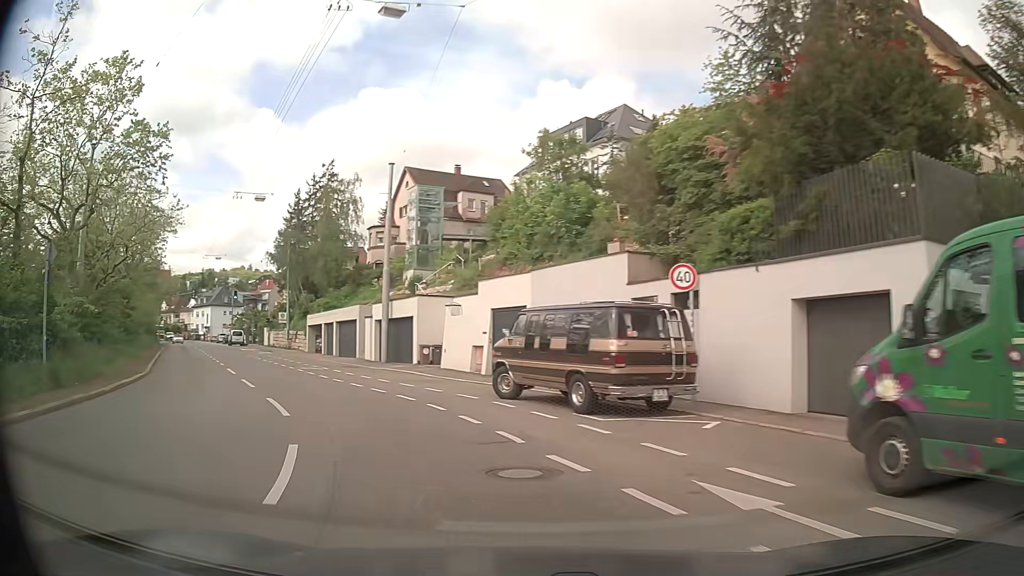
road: secondary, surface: asphalt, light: Day
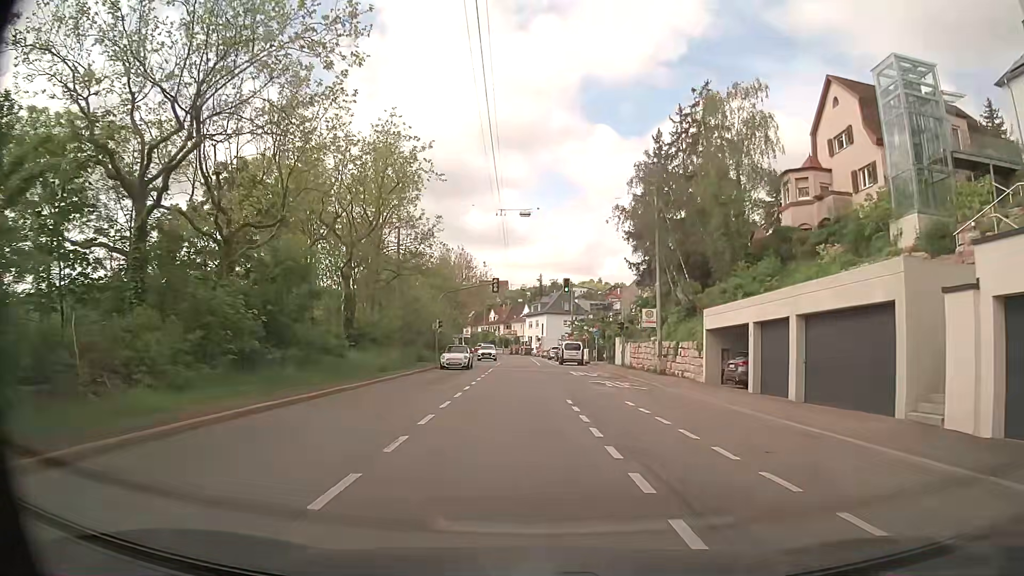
(-10.3, +25.7) m; -31°
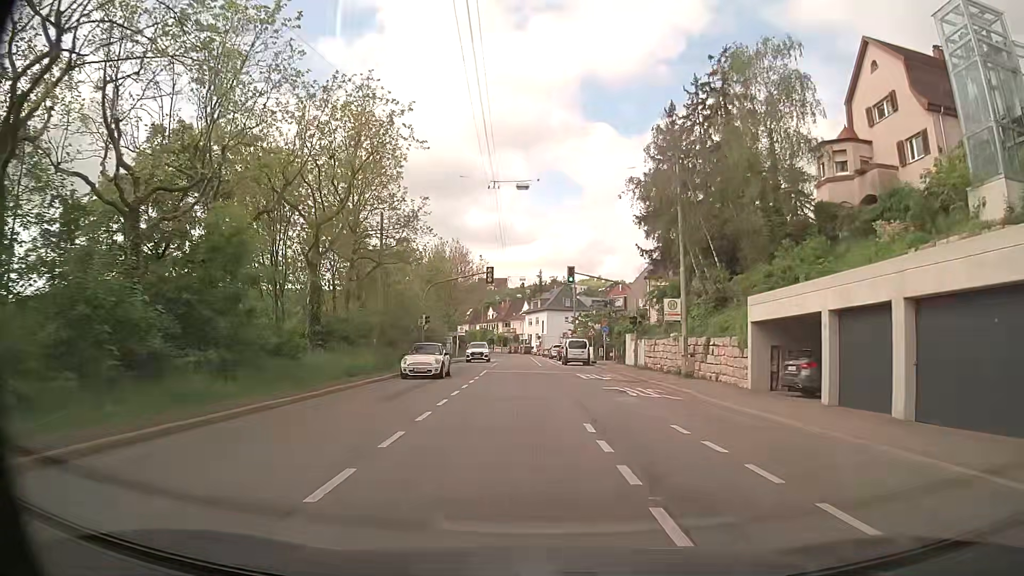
(0.0, +5.8) m; 0°
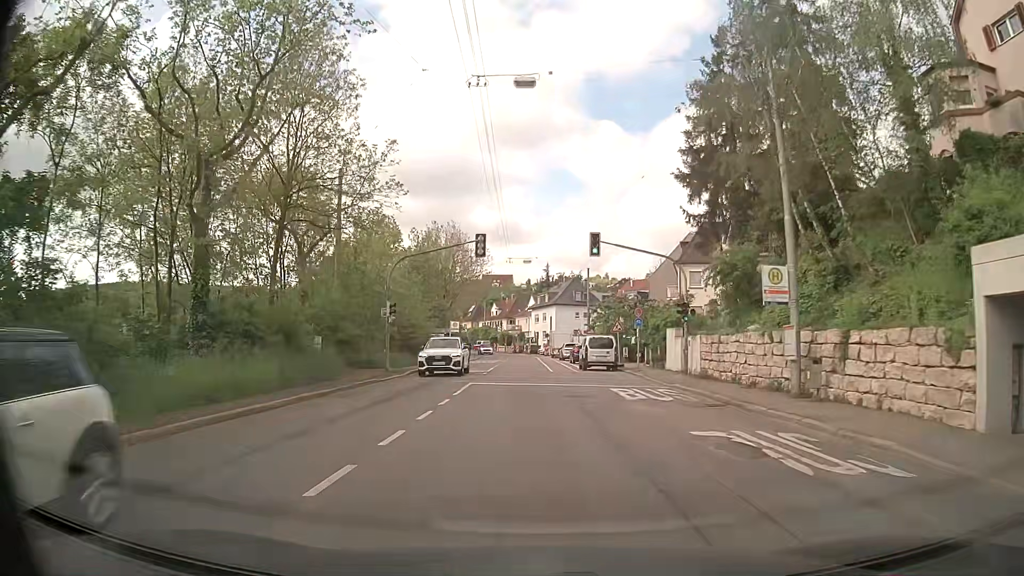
(-0.1, +11.9) m; -1°
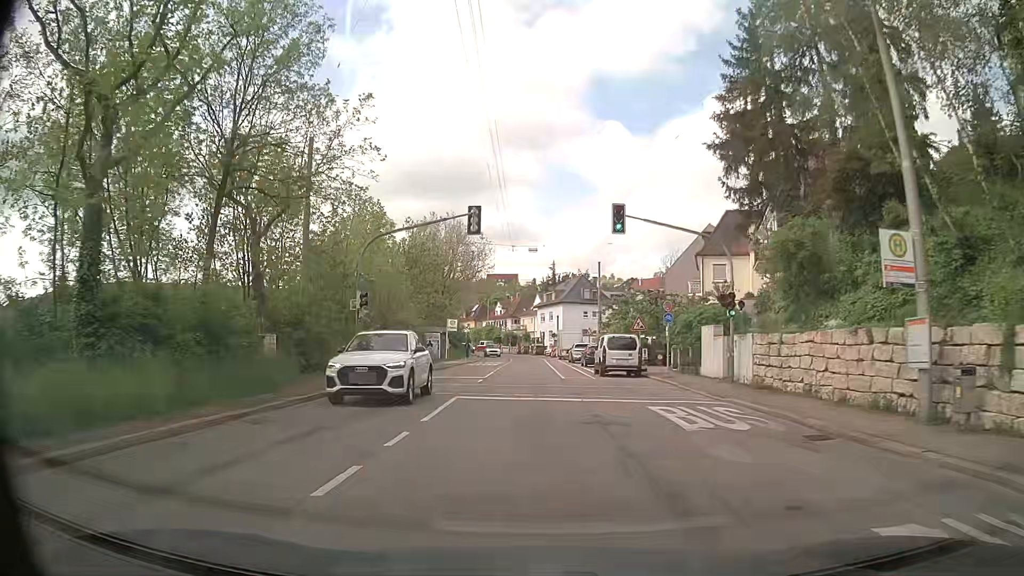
(-0.1, +6.0) m; -1°
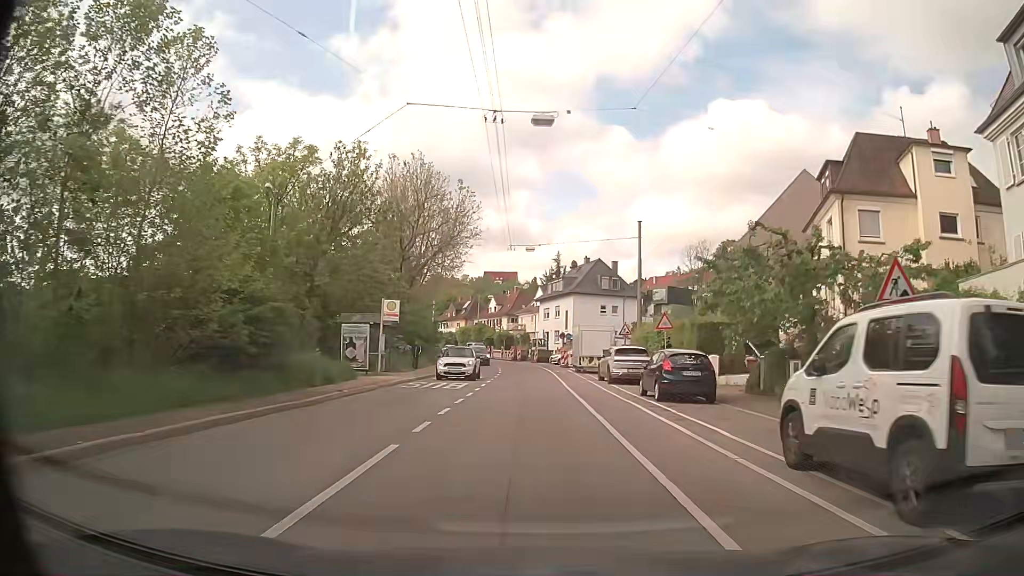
(-0.1, +24.5) m; 0°
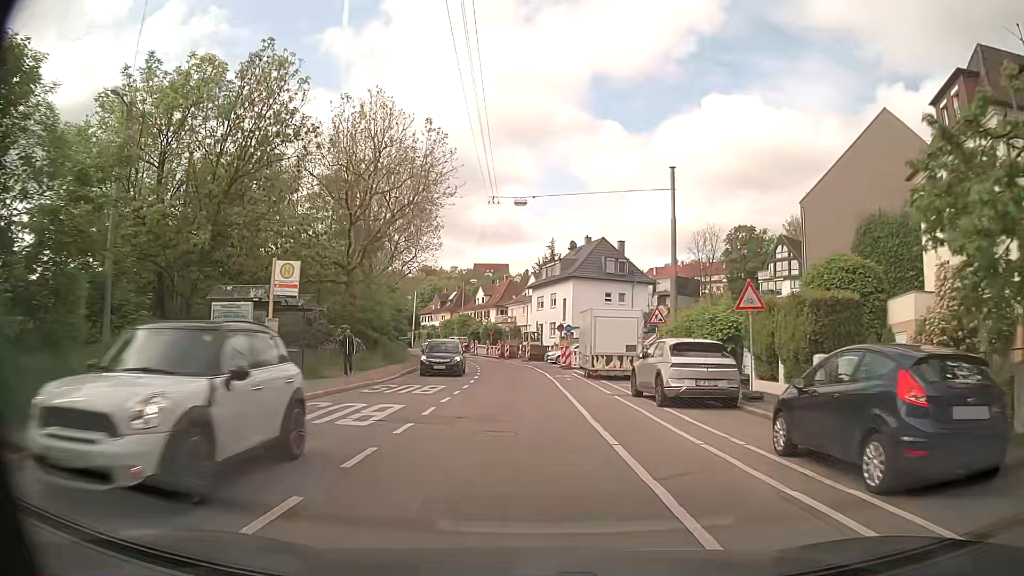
(0.0, +12.6) m; 0°
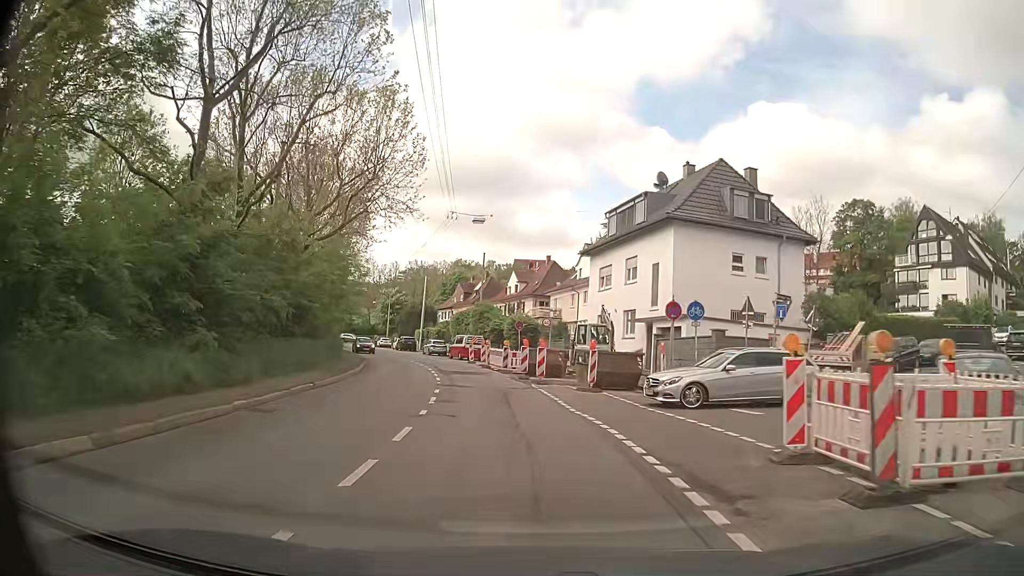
(-0.6, +31.4) m; -3°
(0, +10) (-1, +20) (-3, +30) (-5, +40) (-7, +49) (-10, +59) (-14, +68) (-17, +77) (-21, +87) (-25, +96) m
